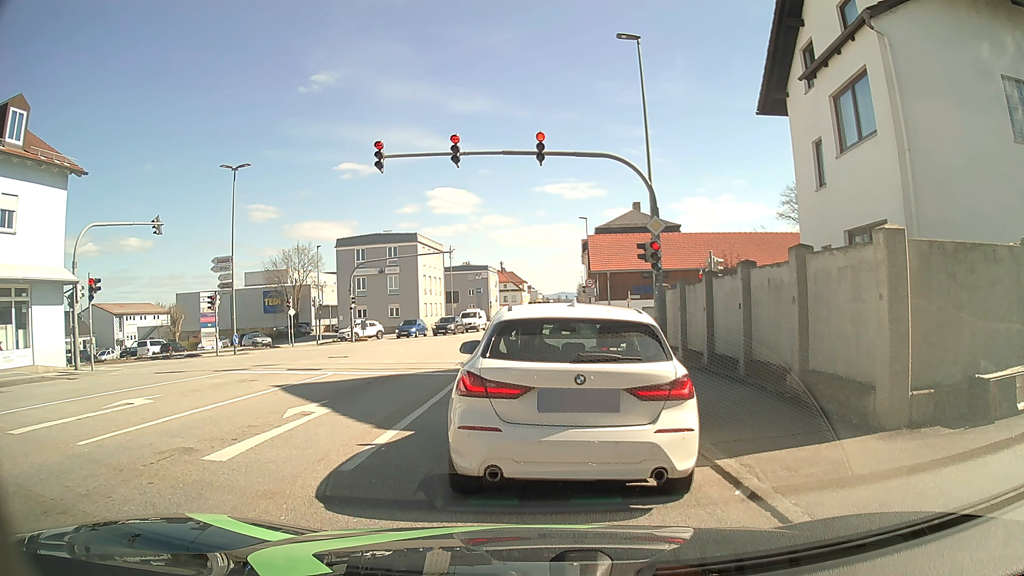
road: tertiary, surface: asphalt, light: Day
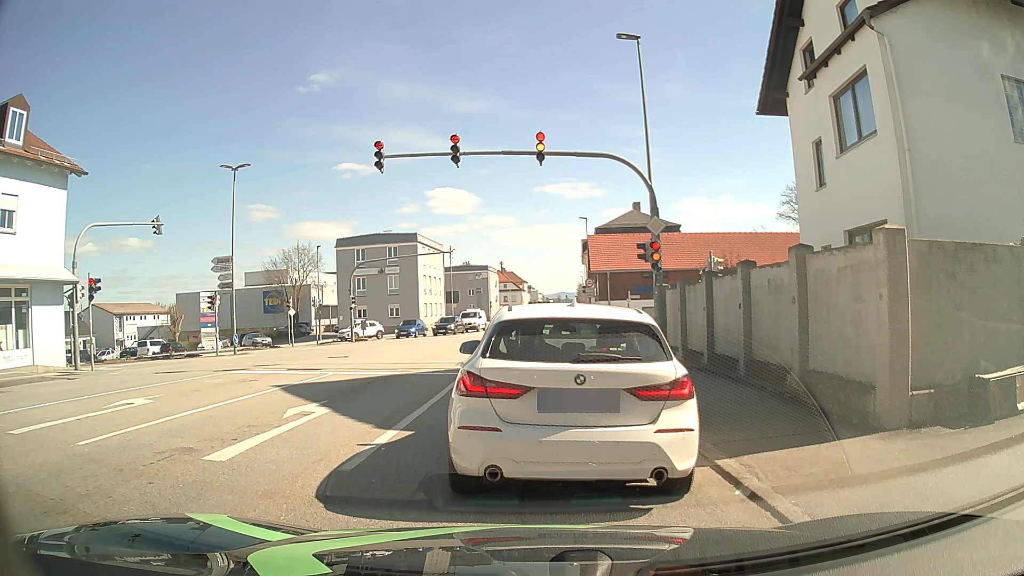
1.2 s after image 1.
(0.0, 0.0) m; 0°
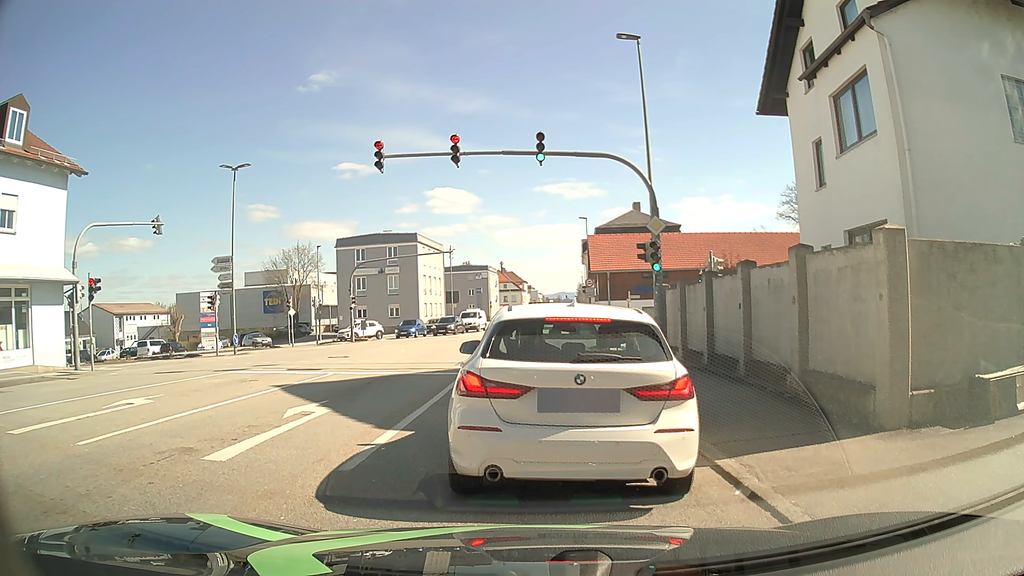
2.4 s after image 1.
(0.0, 0.0) m; 0°
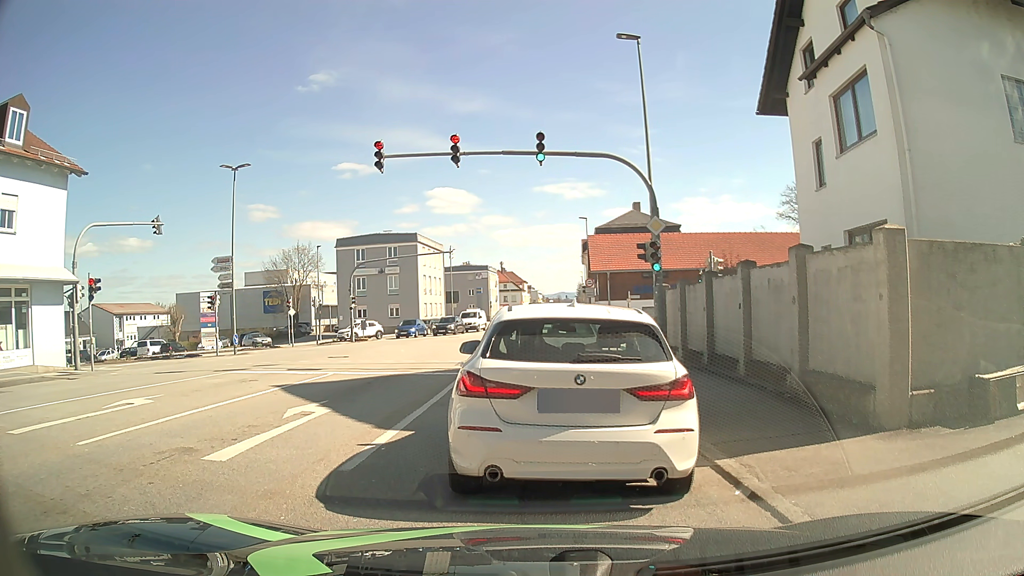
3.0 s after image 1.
(0.0, 0.0) m; 0°
